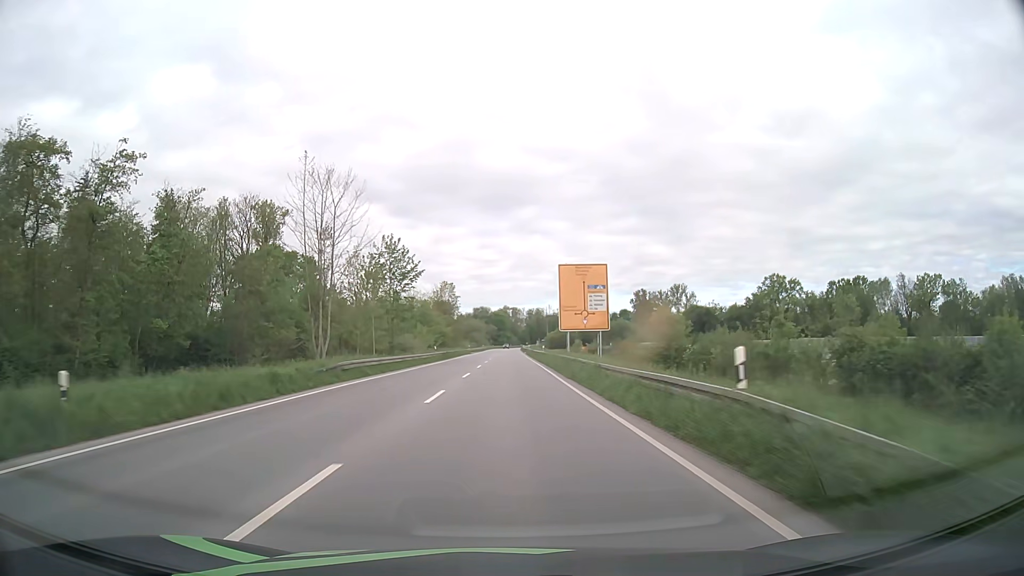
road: primary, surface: asphalt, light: Day
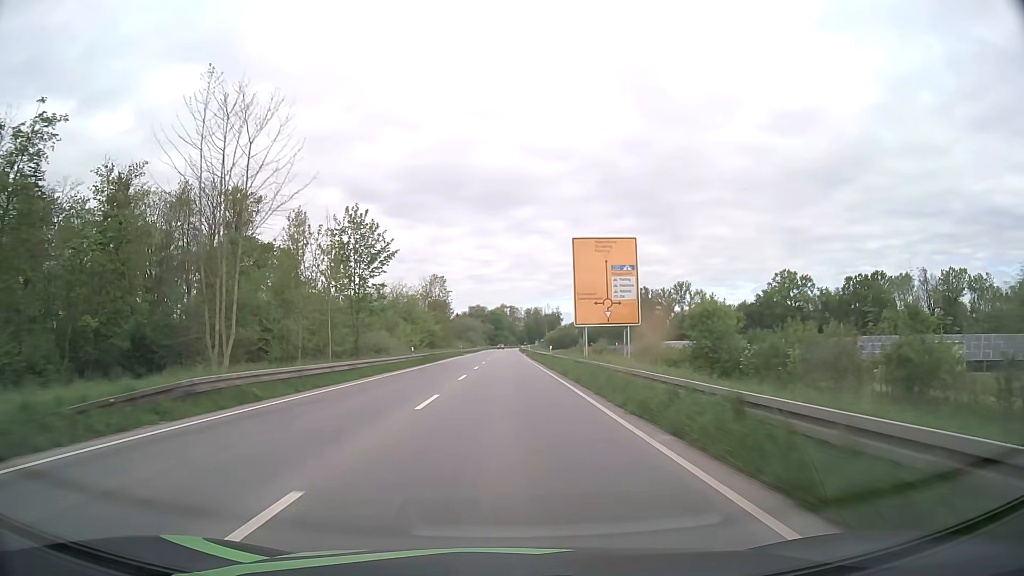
(0.0, +13.6) m; 0°
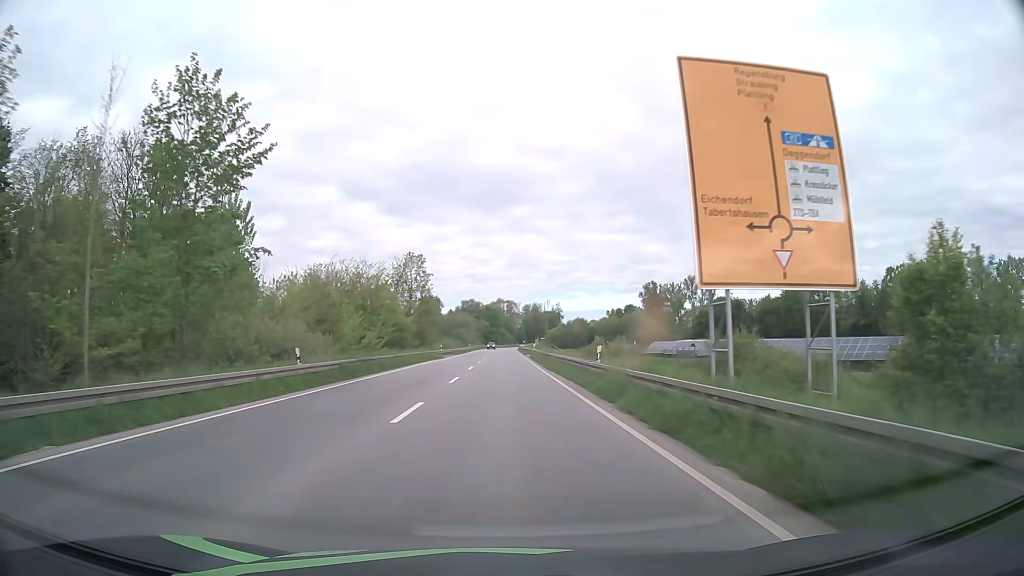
(+0.1, +26.6) m; 0°
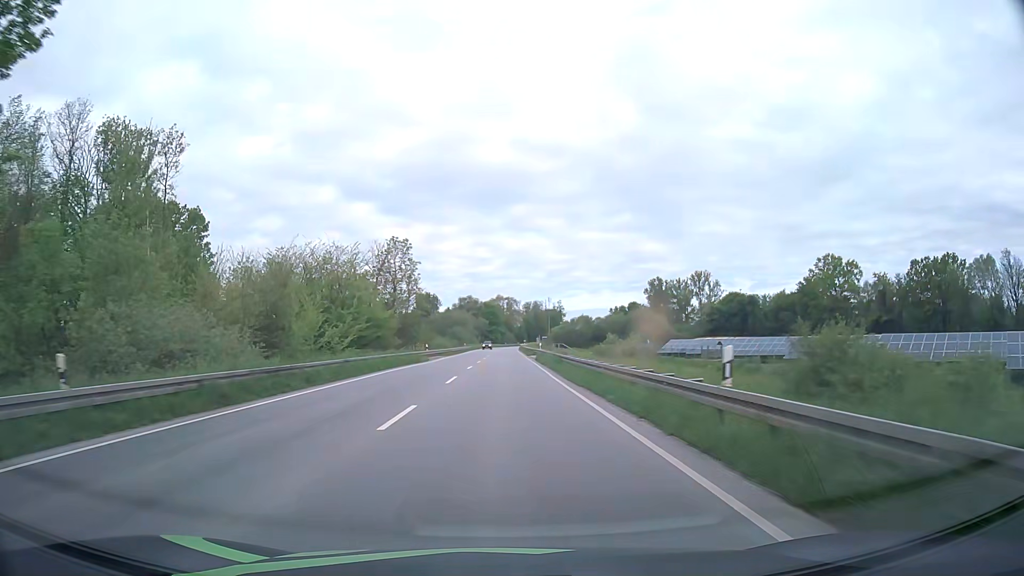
(0.0, +13.0) m; 0°
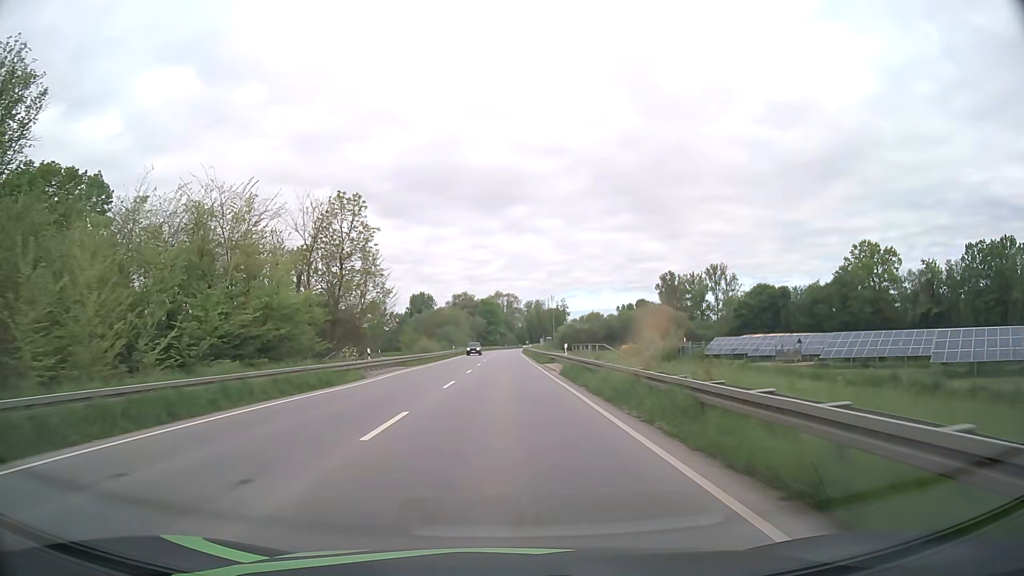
(0.0, +25.2) m; 0°
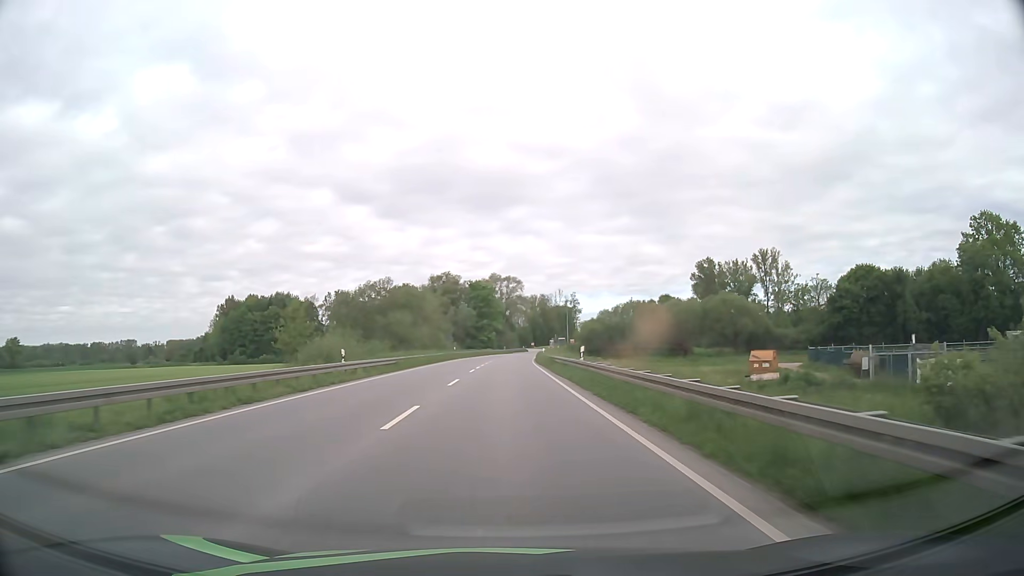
(-0.1, +58.8) m; 0°
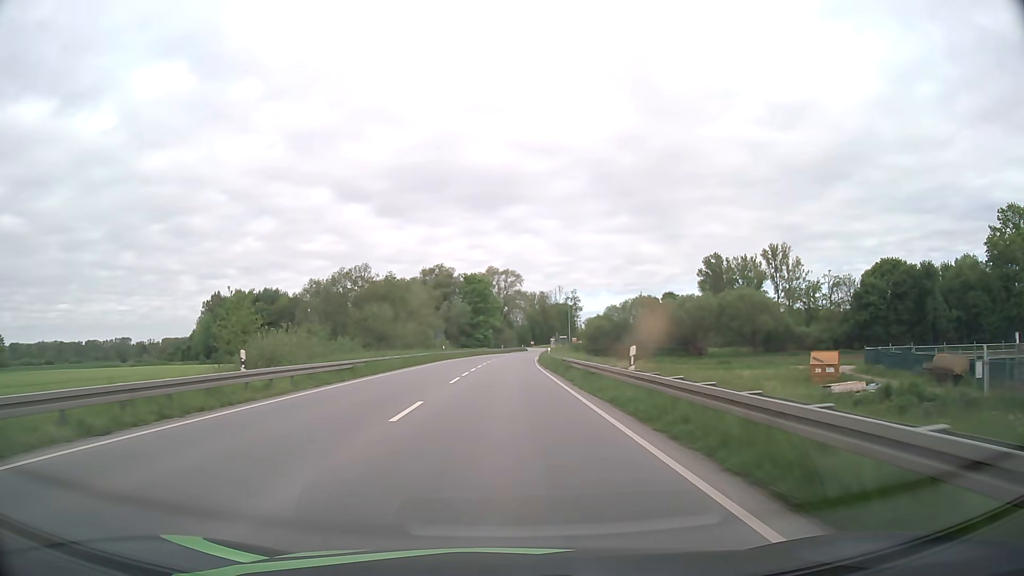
(0.0, +11.0) m; 0°
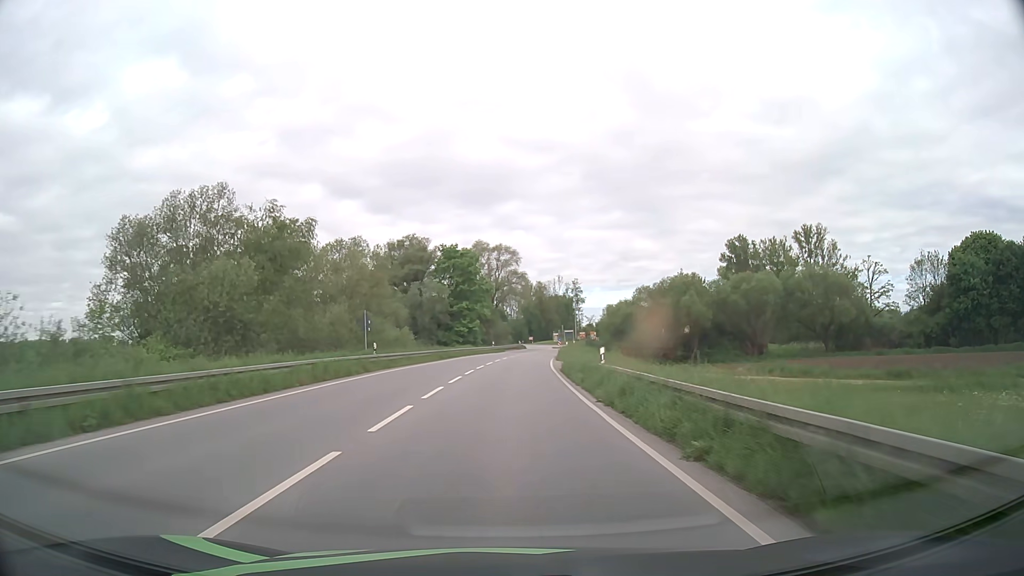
(+0.1, +31.7) m; +1°
(0, +10) (0, +20) (0, +30) (+1, +40) (+1, +50) (+2, +60) (+3, +70) (+5, +80) (+6, +90) (+8, +100) m
